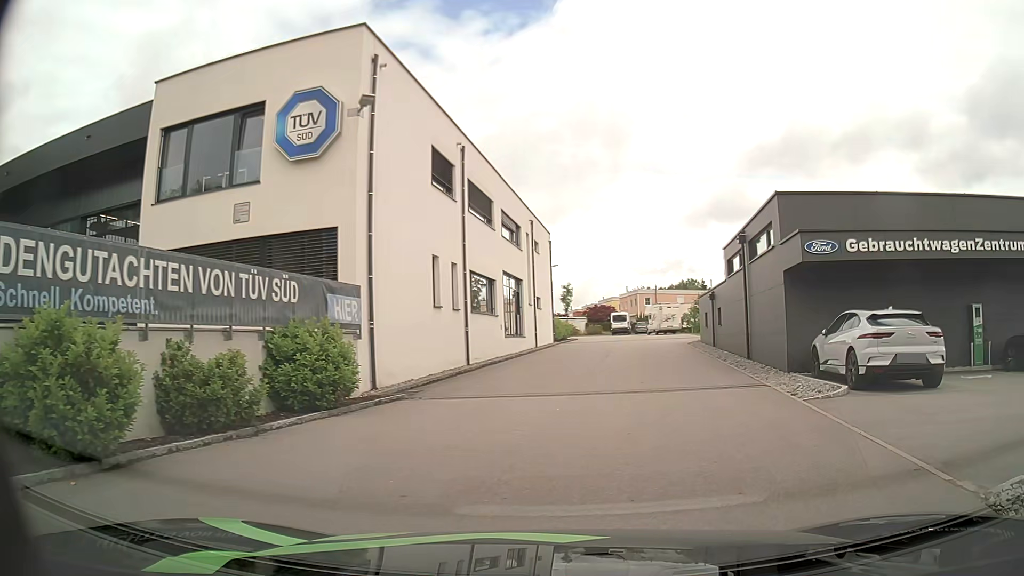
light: Day
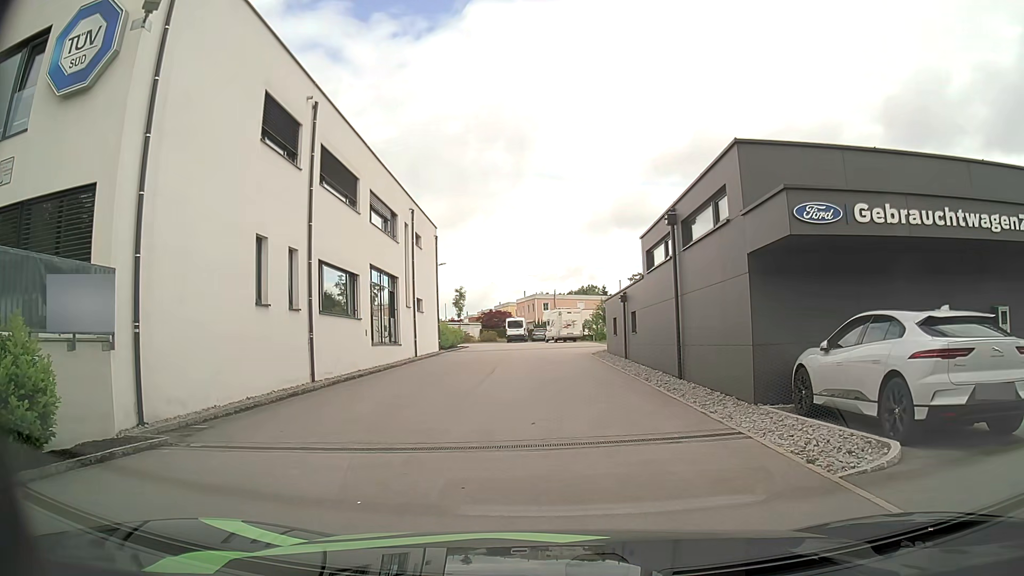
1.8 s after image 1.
(+0.6, +5.6) m; +9°
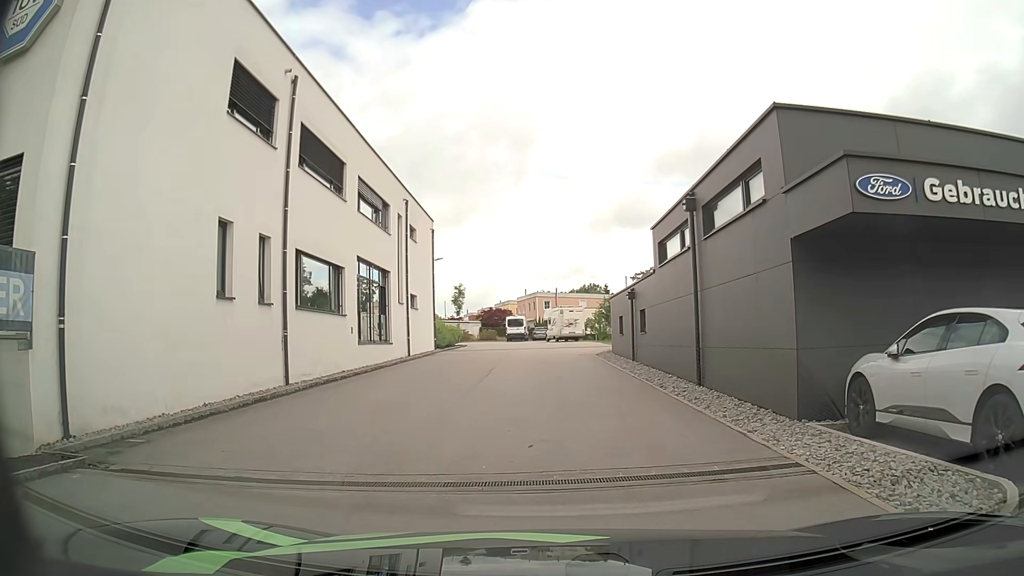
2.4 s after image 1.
(0.0, +2.0) m; 0°
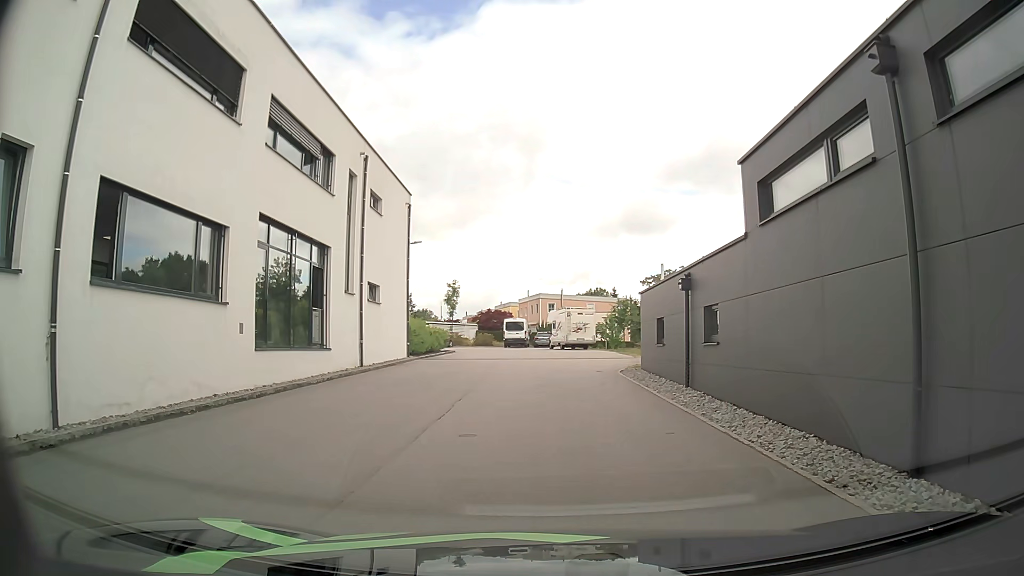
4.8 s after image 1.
(0.0, +9.0) m; -1°
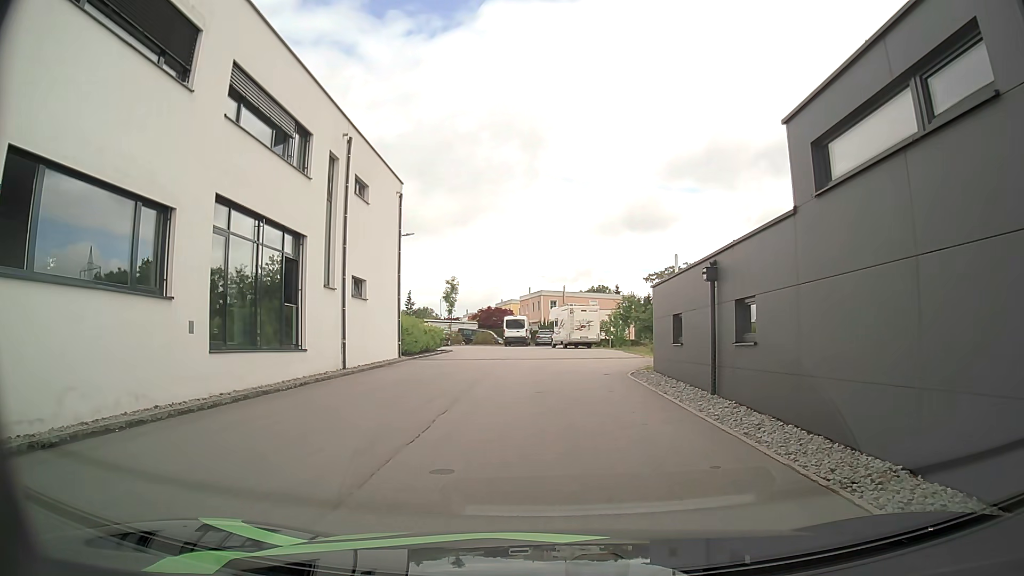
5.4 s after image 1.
(0.0, +2.3) m; +1°
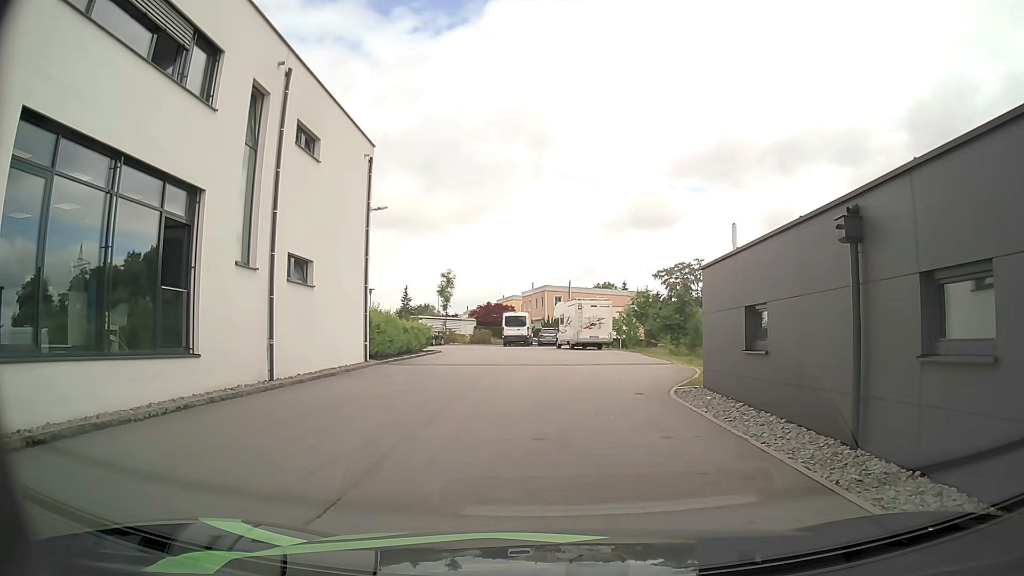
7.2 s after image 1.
(-0.1, +6.1) m; -1°
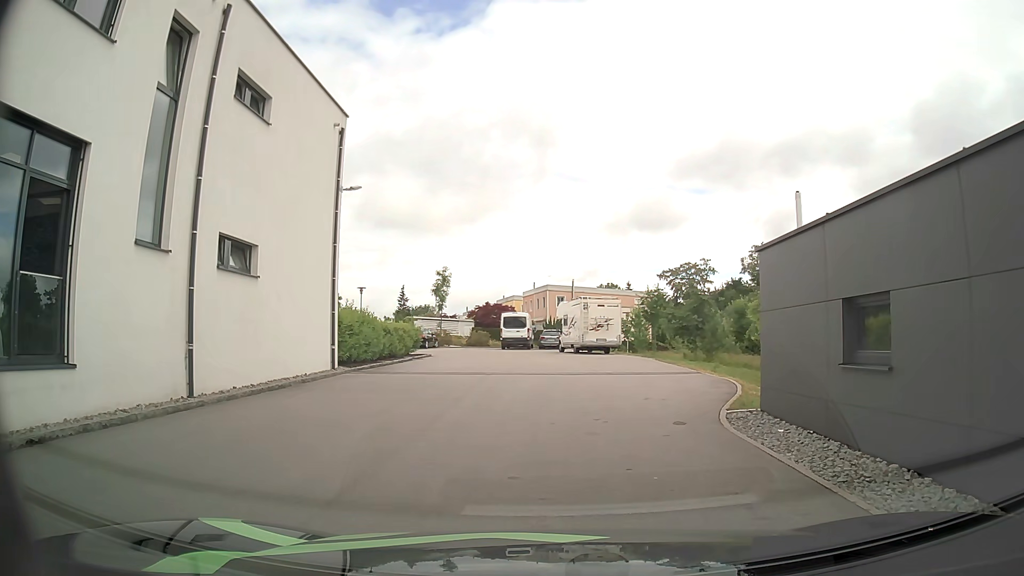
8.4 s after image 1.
(0.0, +3.9) m; +1°
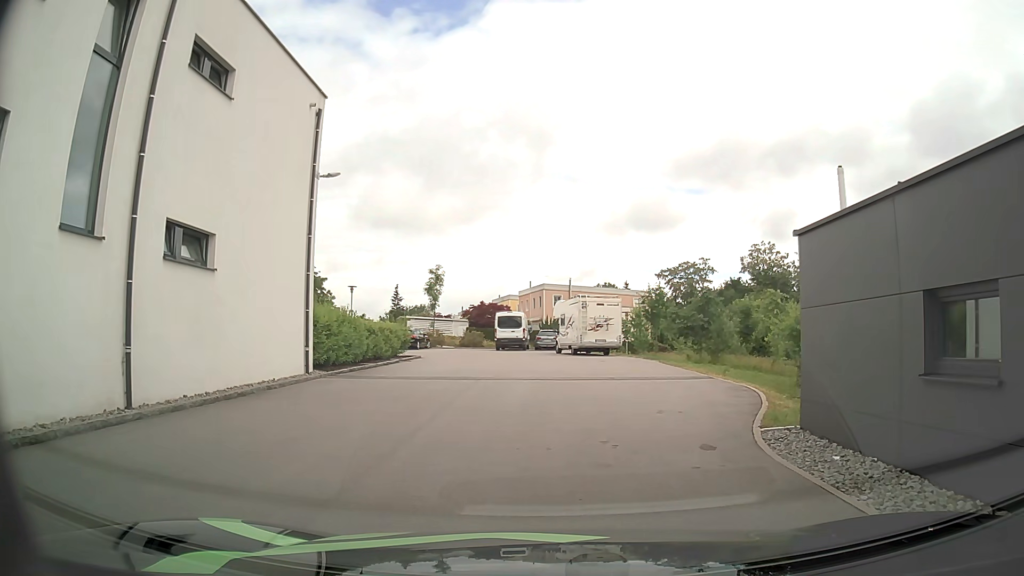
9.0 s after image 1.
(0.0, +1.9) m; -1°
